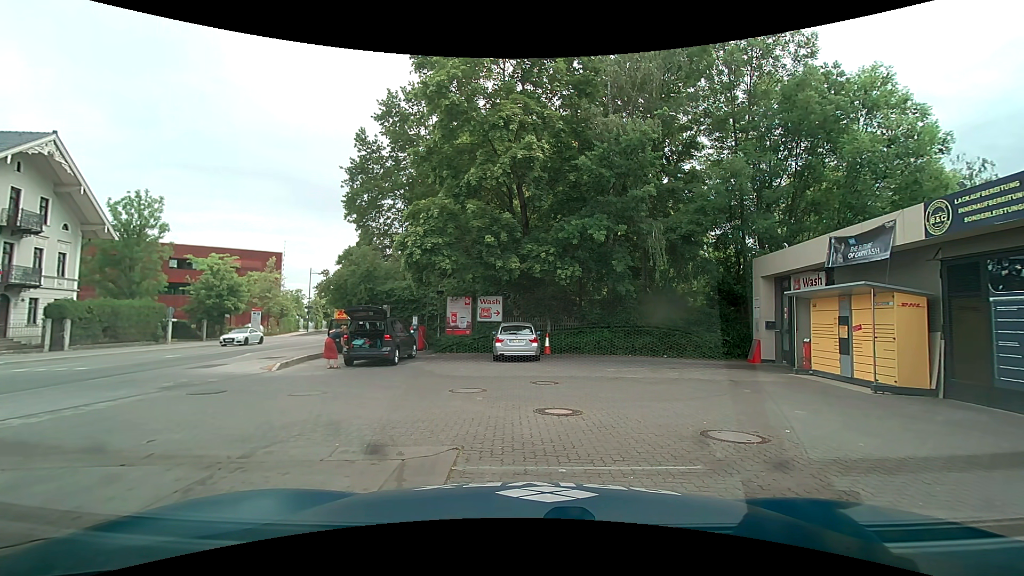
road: secondary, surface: asphalt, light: Day
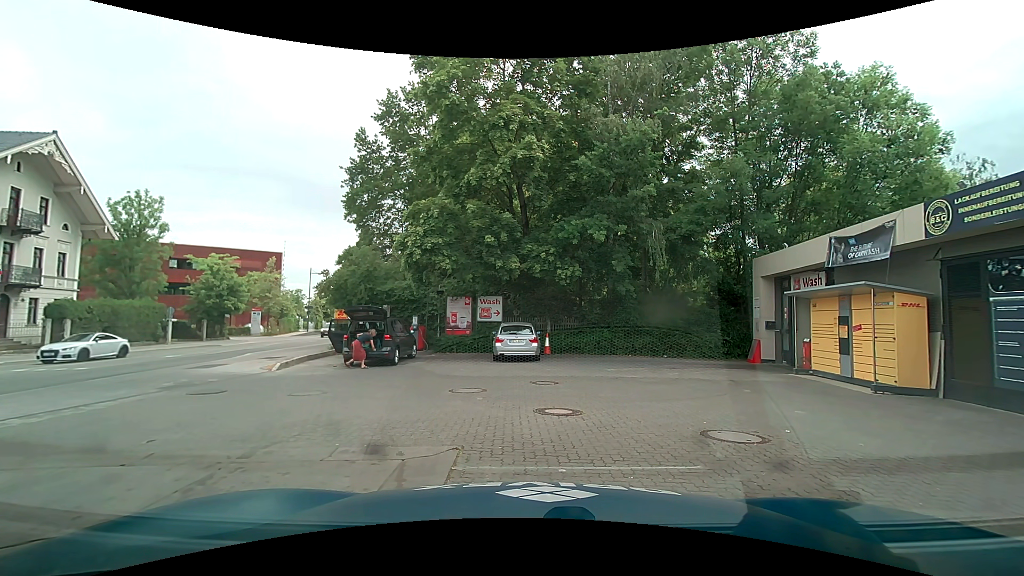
(0.0, 0.0) m; 0°
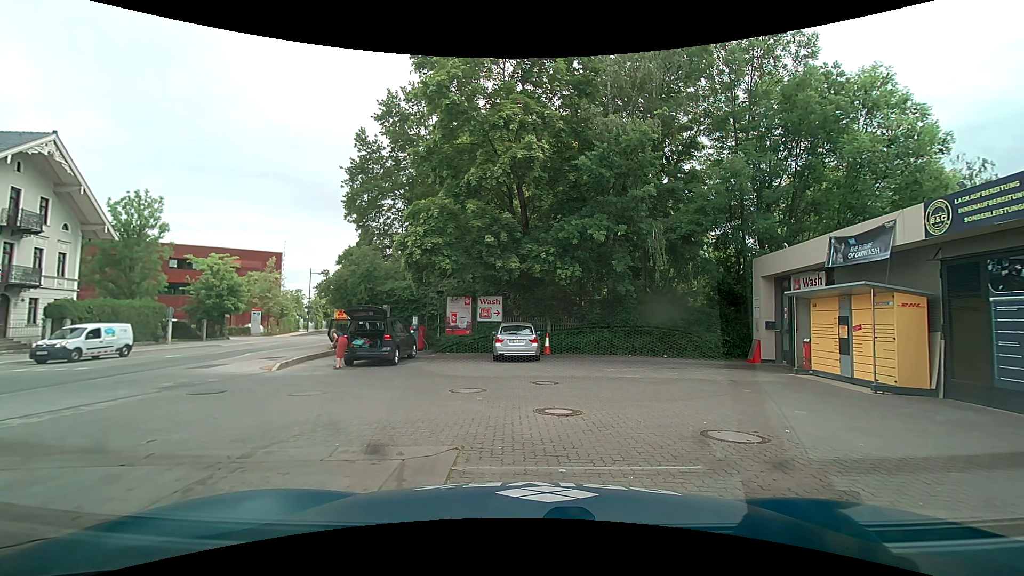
(0.0, 0.0) m; 0°
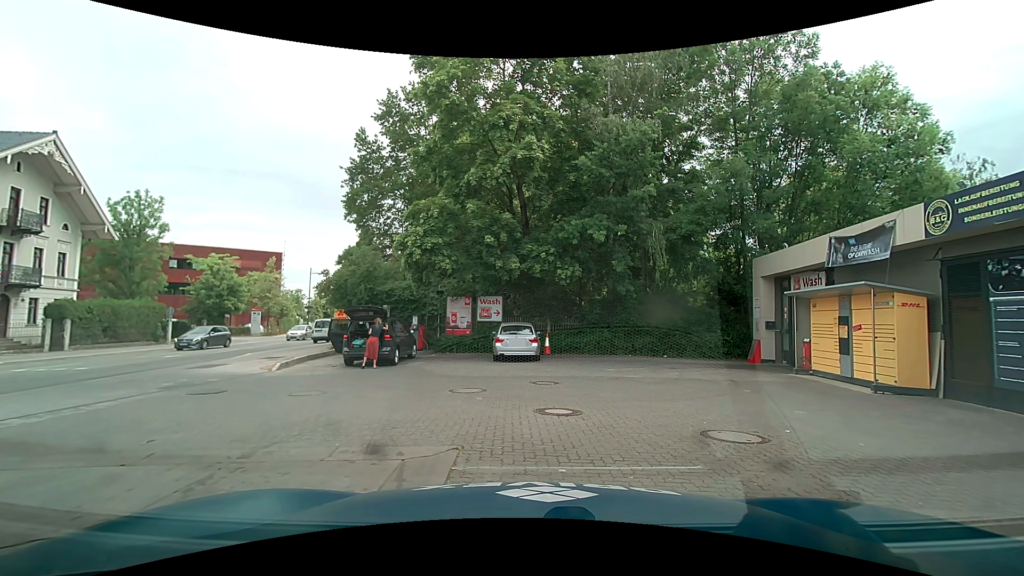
(0.0, 0.0) m; 0°
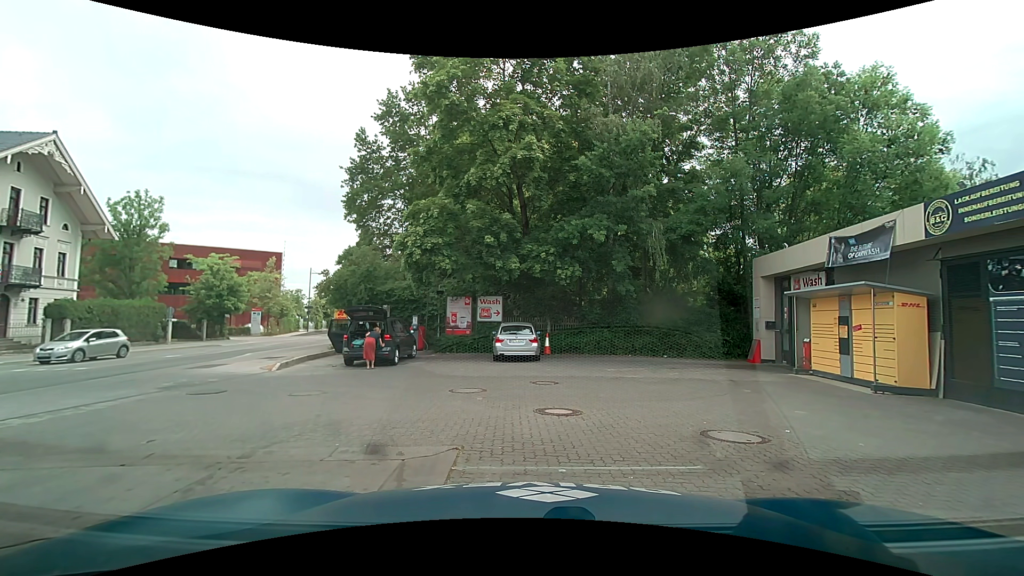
(0.0, 0.0) m; 0°
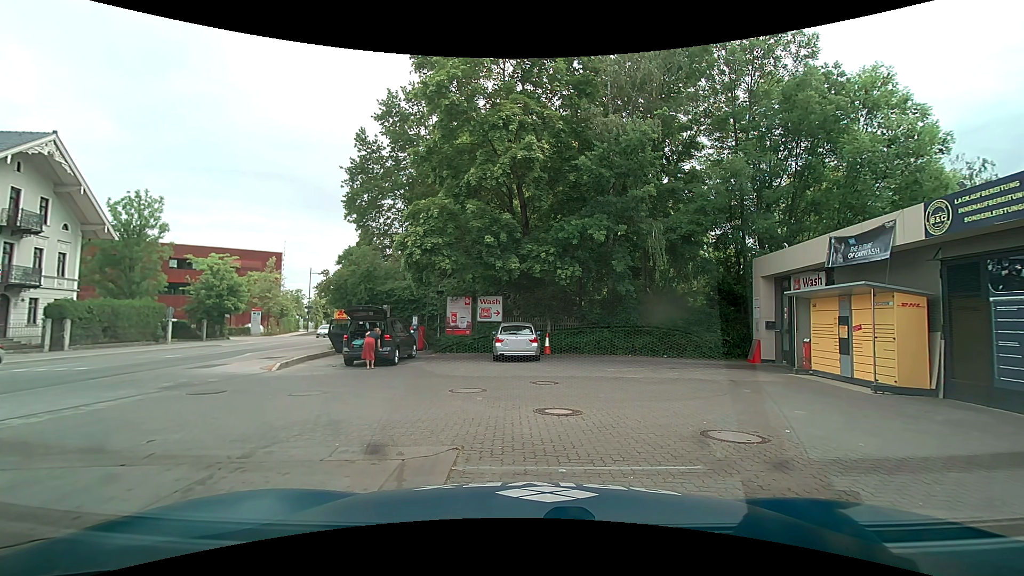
(0.0, 0.0) m; 0°
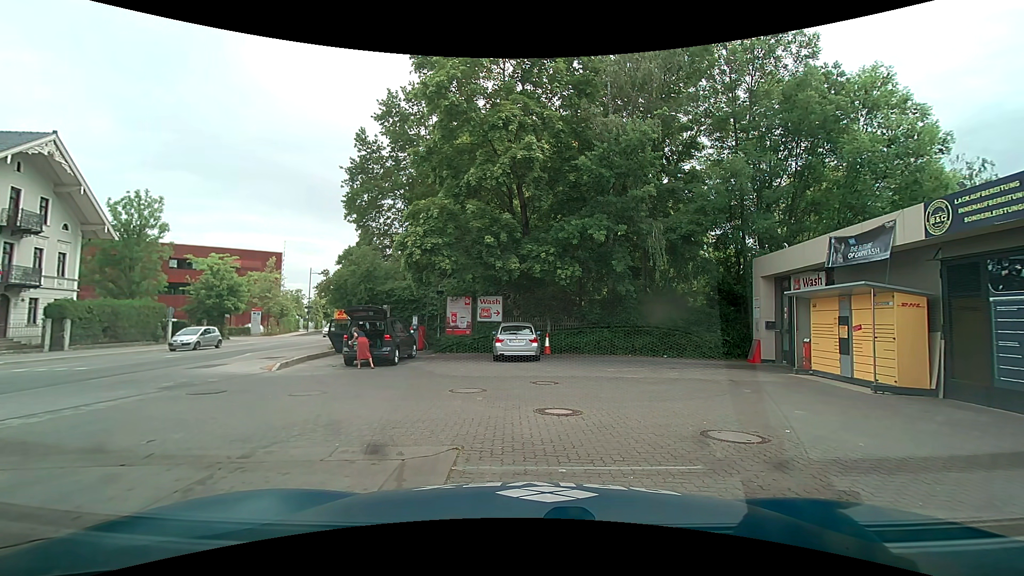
(0.0, 0.0) m; 0°
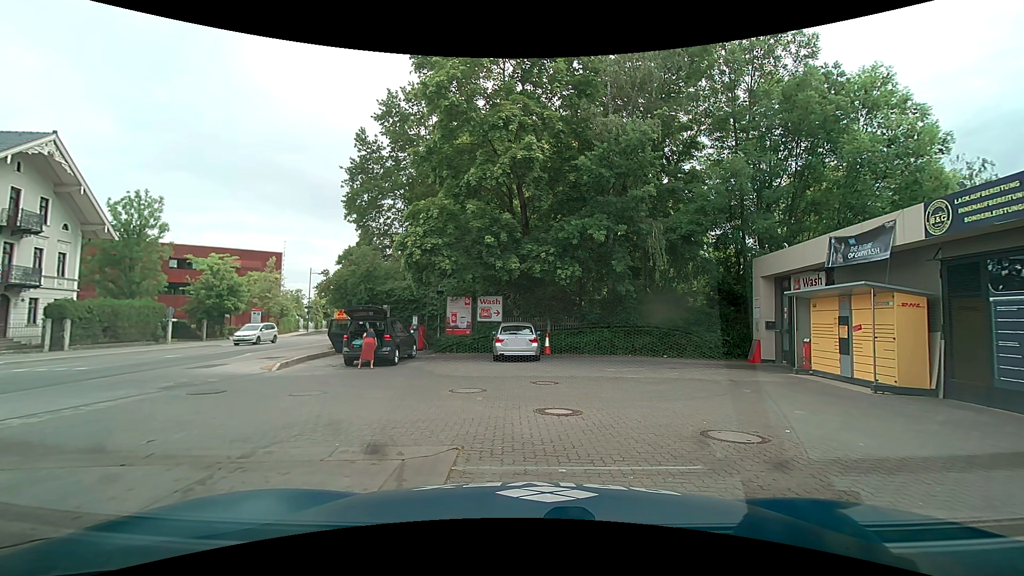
(0.0, 0.0) m; 0°
